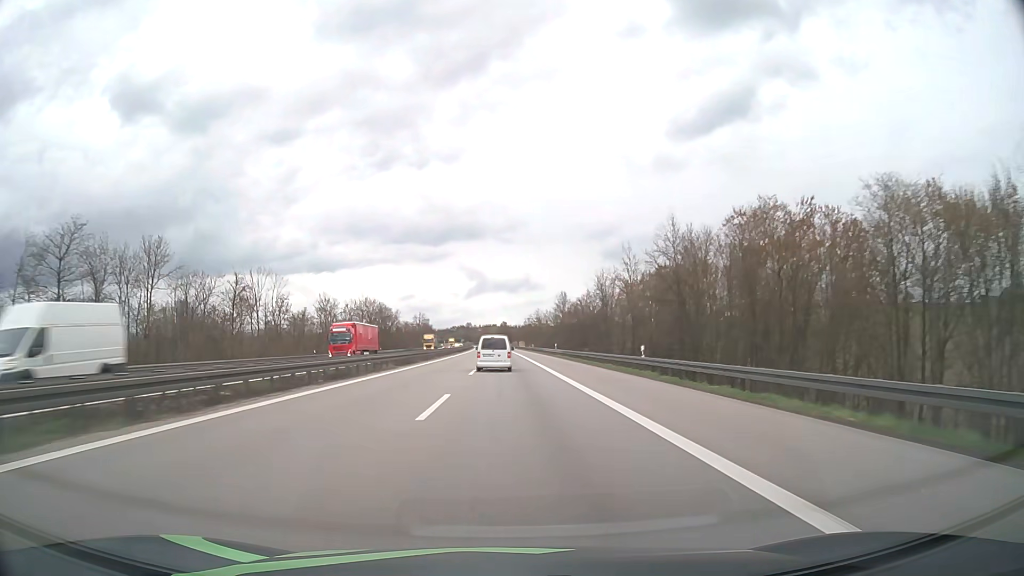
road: motorway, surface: asphalt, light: Day
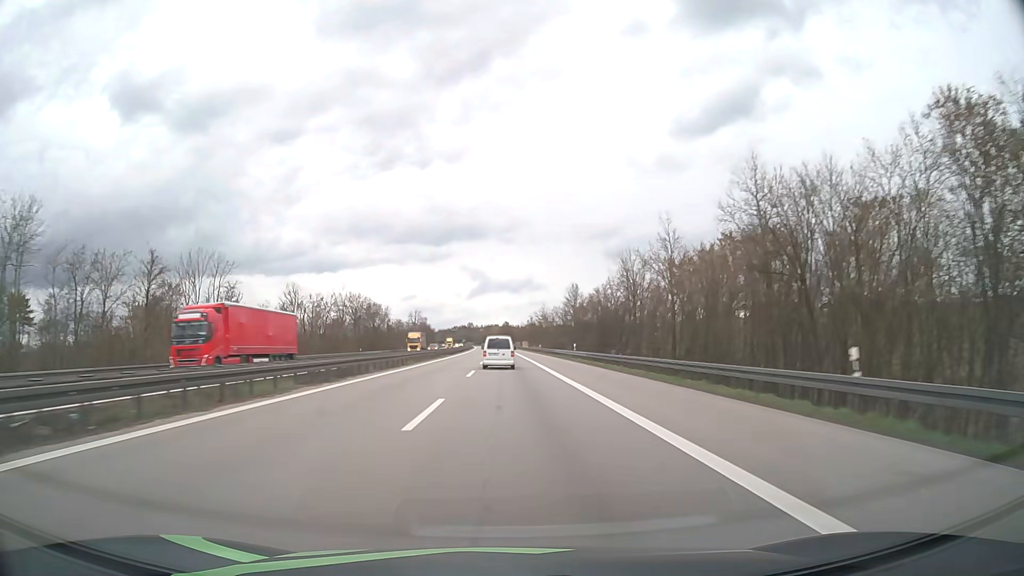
(0.0, +19.8) m; 0°
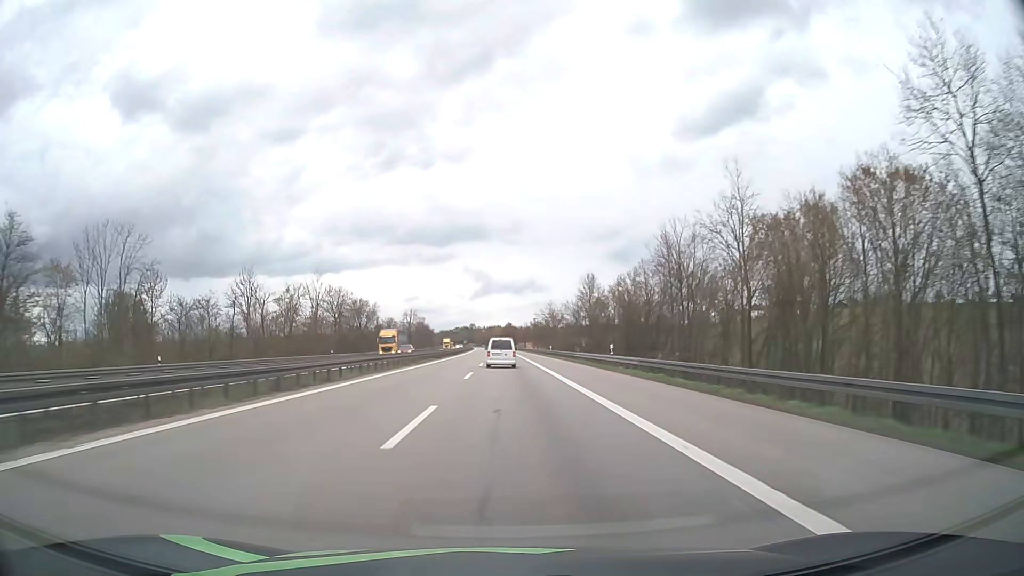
(0.0, +19.8) m; 0°
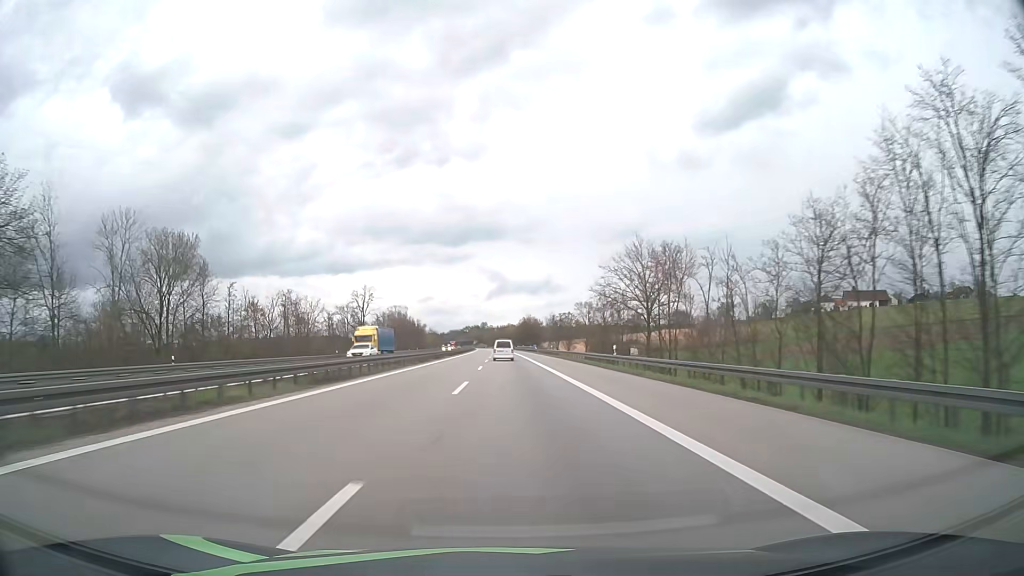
(-1.0, +99.3) m; -1°
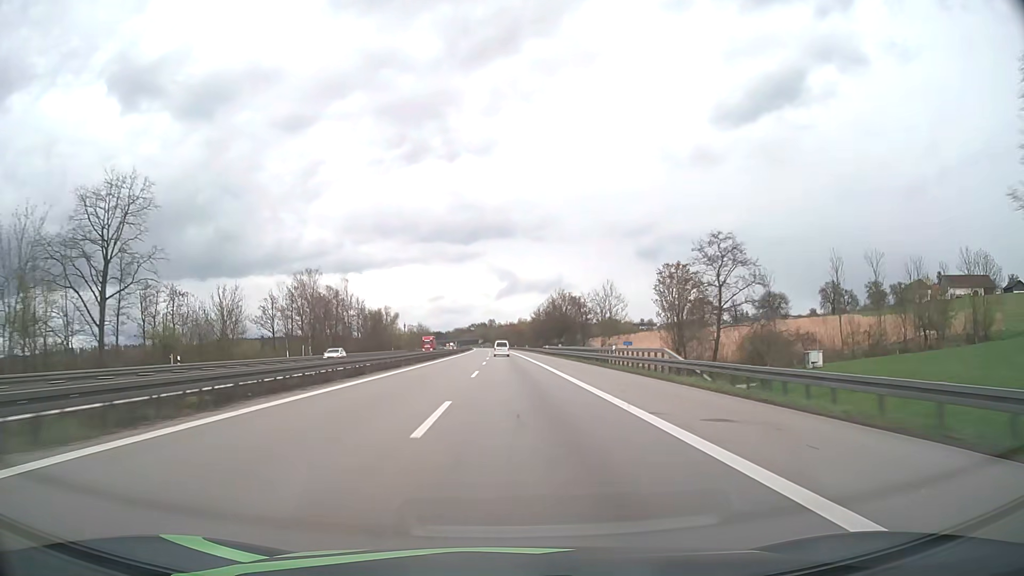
(-0.8, +99.8) m; -1°
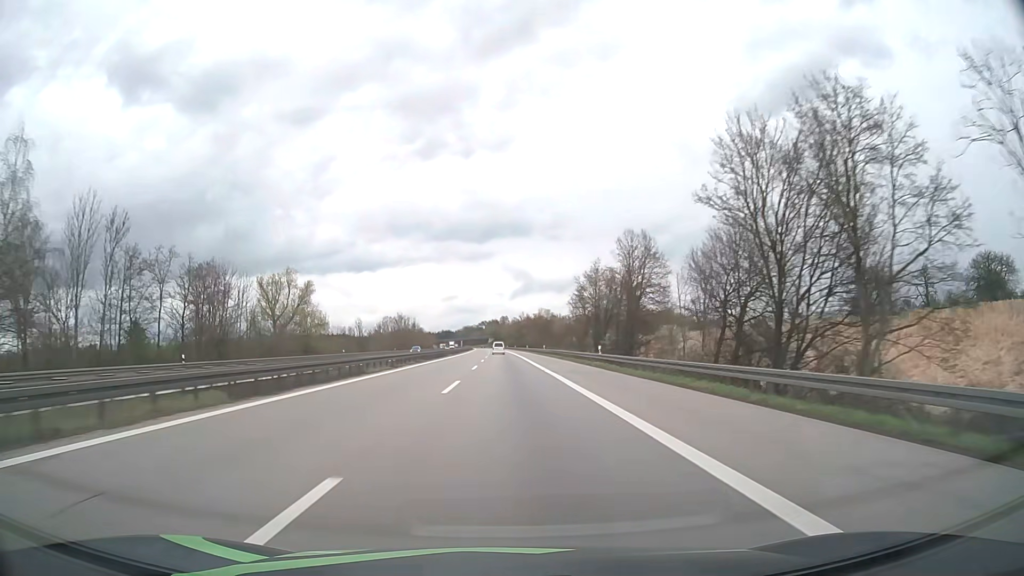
(-0.8, +100.2) m; -1°
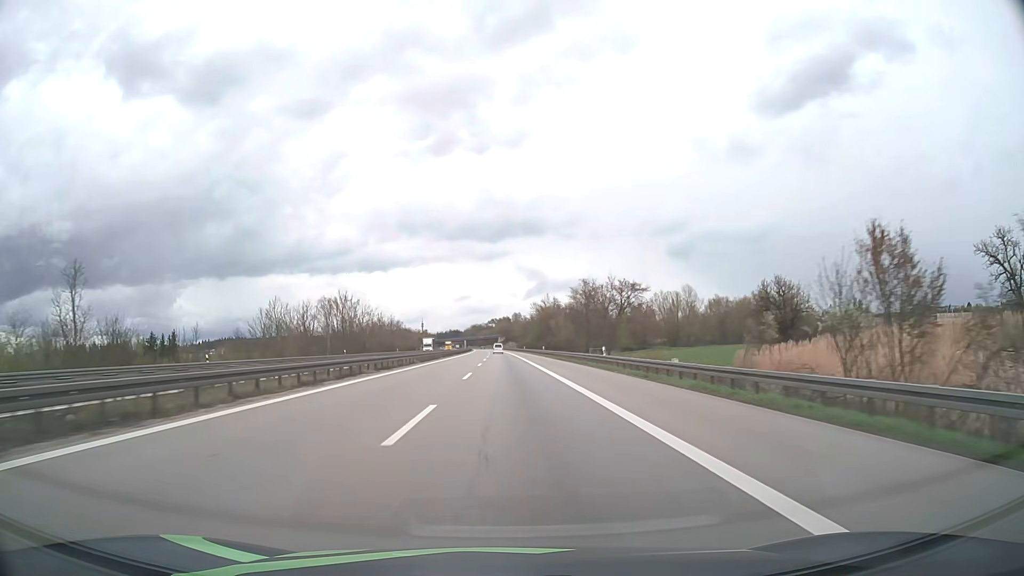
(-1.2, +100.6) m; -1°
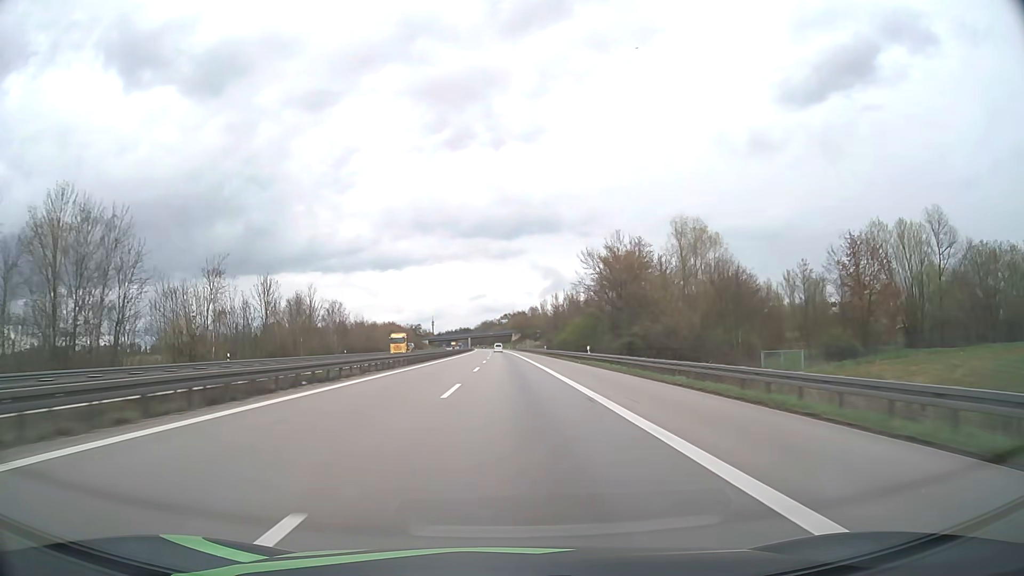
(-1.0, +101.0) m; -1°
(0, +10) (0, +20) (0, +30) (0, +40) (0, +50) (0, +60) (0, +70) (0, +80) (-1, +90) (-1, +100) m
